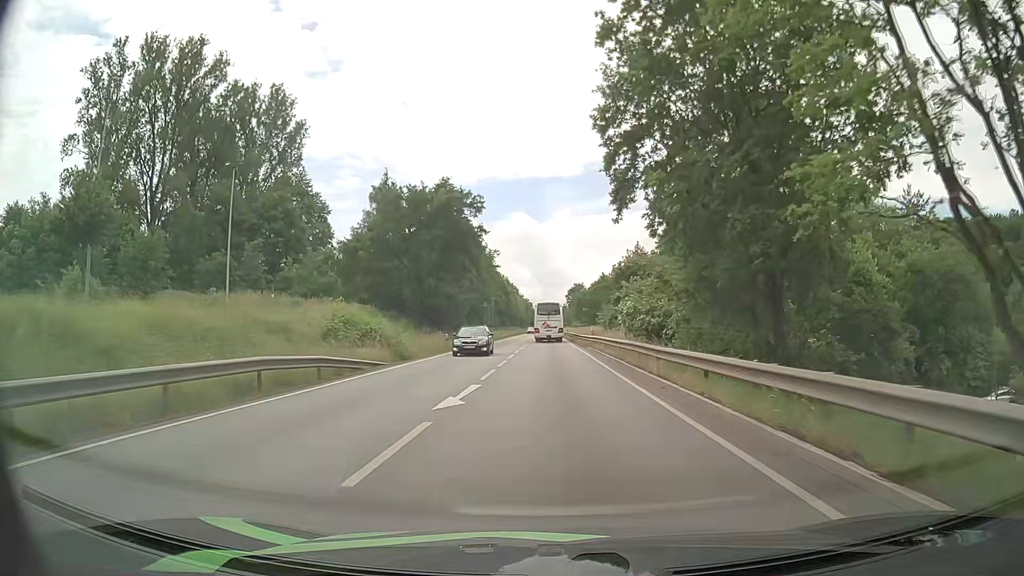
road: primary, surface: asphalt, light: Day
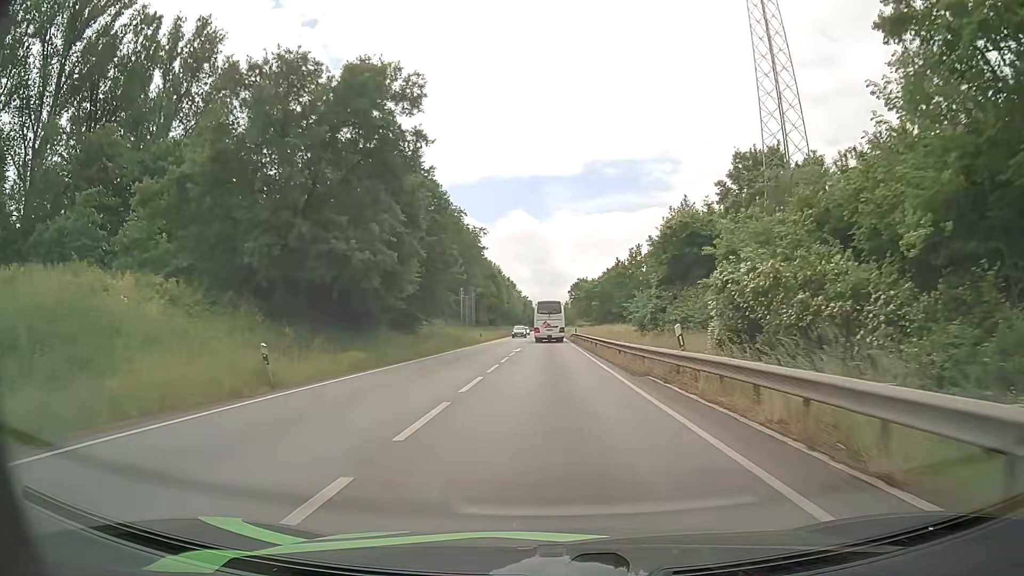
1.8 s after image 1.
(-0.2, +27.9) m; 0°
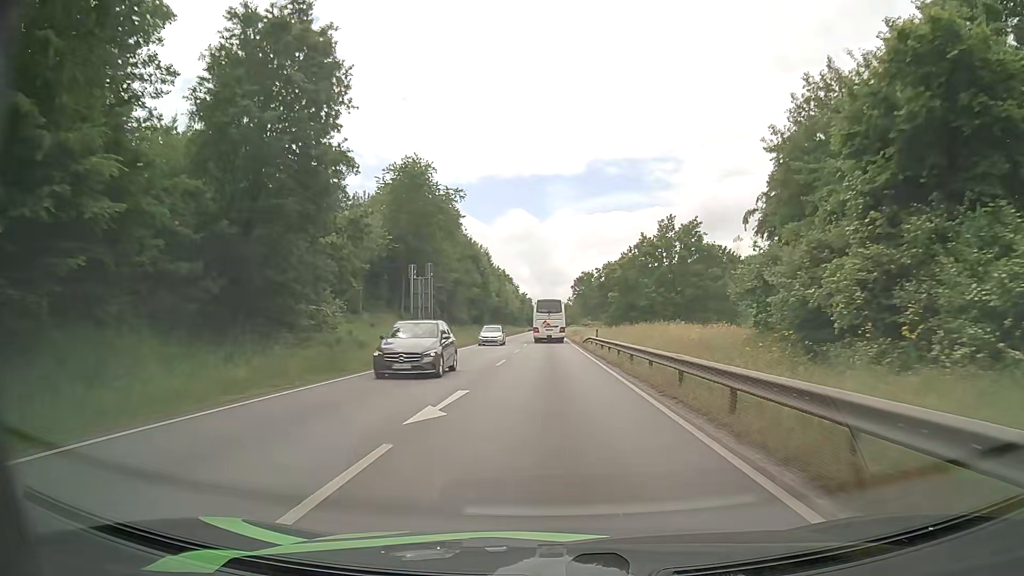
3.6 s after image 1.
(-0.1, +28.3) m; -1°
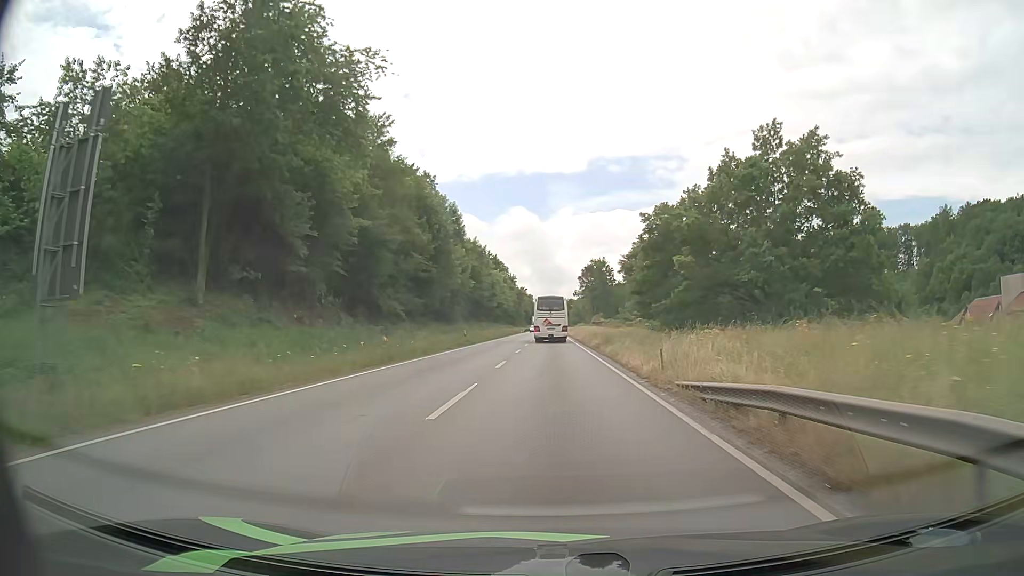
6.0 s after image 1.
(+0.1, +38.2) m; 0°
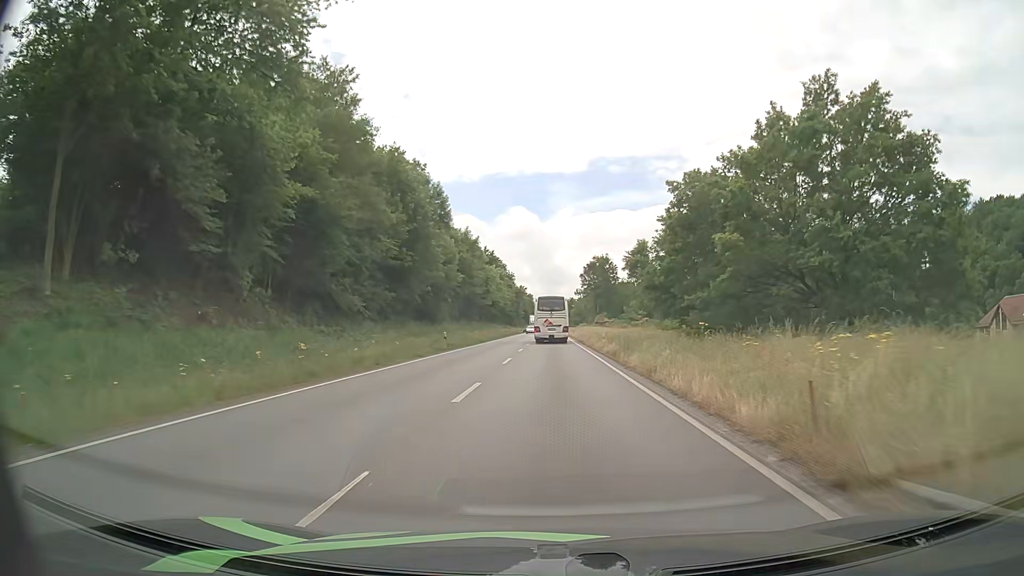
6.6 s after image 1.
(0.0, +9.5) m; 0°
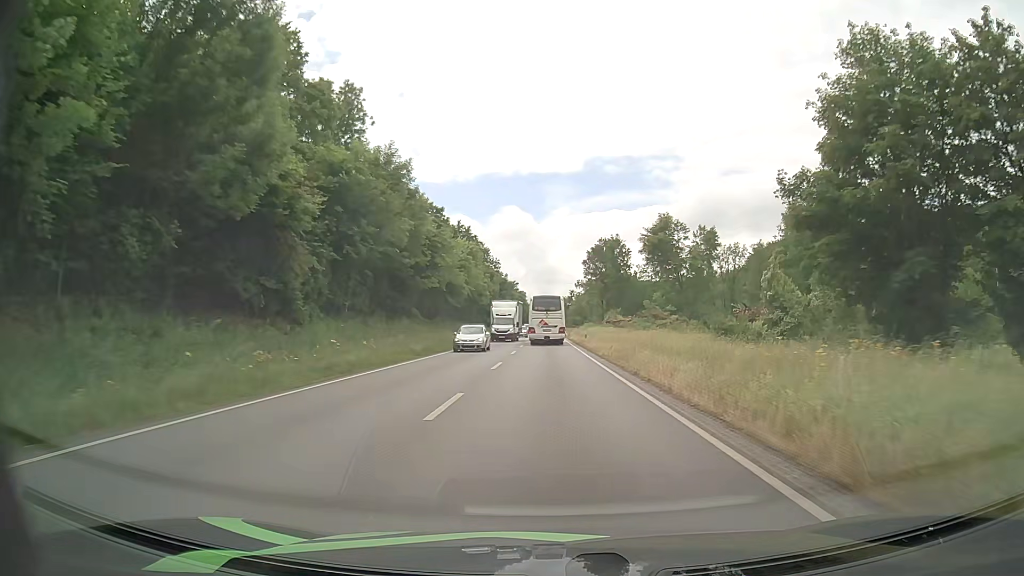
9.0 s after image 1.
(+0.1, +38.2) m; +1°
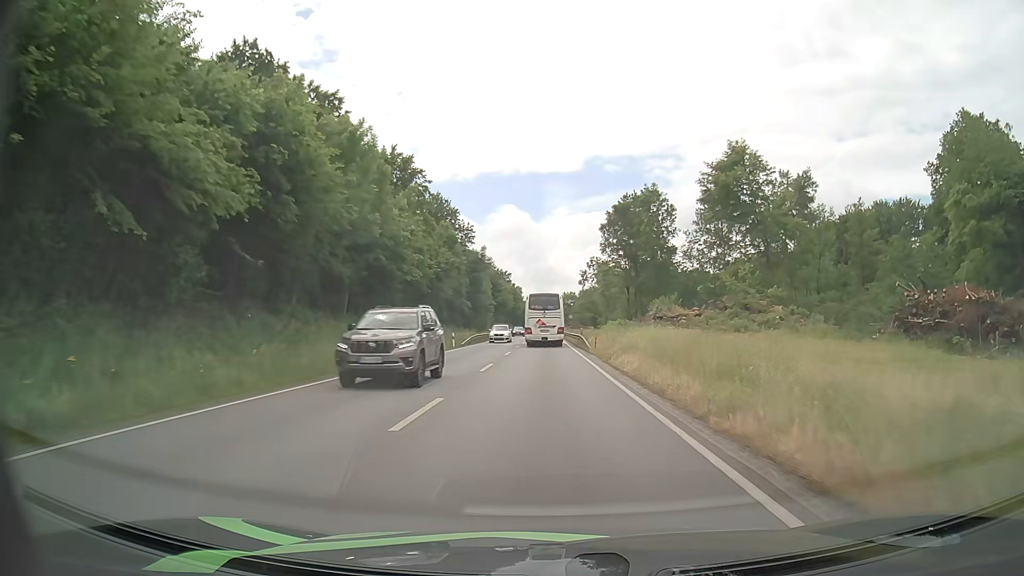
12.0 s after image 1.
(-0.1, +49.4) m; 0°
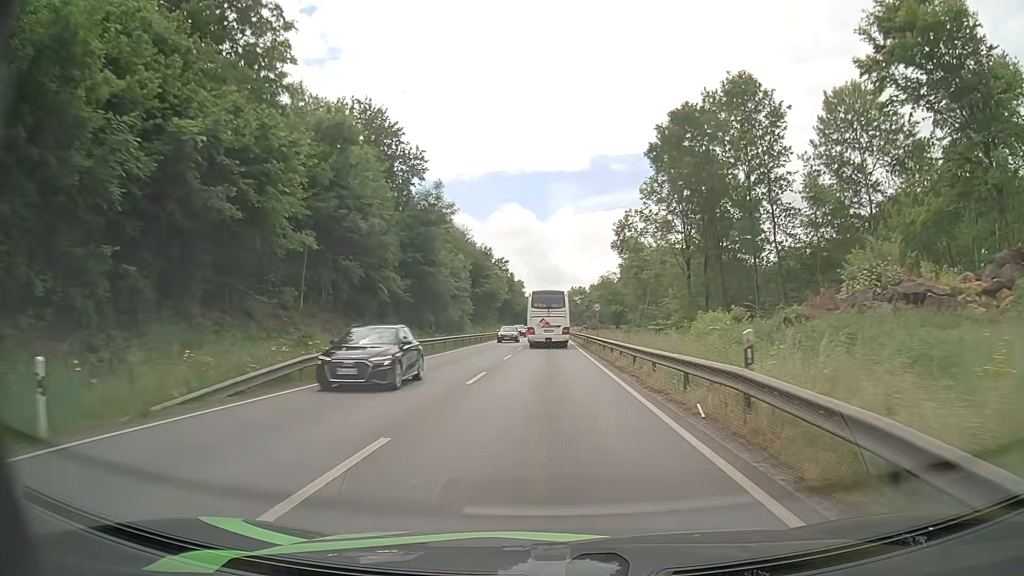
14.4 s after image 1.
(-0.2, +40.8) m; -1°
(0, +10) (0, +20) (0, +30) (0, +40) (0, +50) (0, +60) (0, +70) (0, +80) (0, +90) (+1, +100) m
